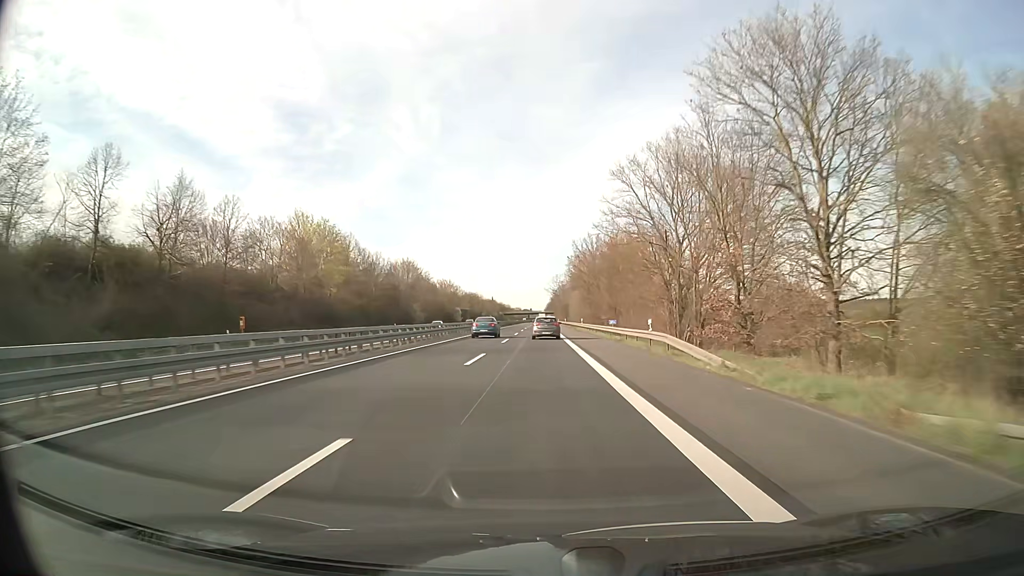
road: trunk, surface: asphalt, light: Day
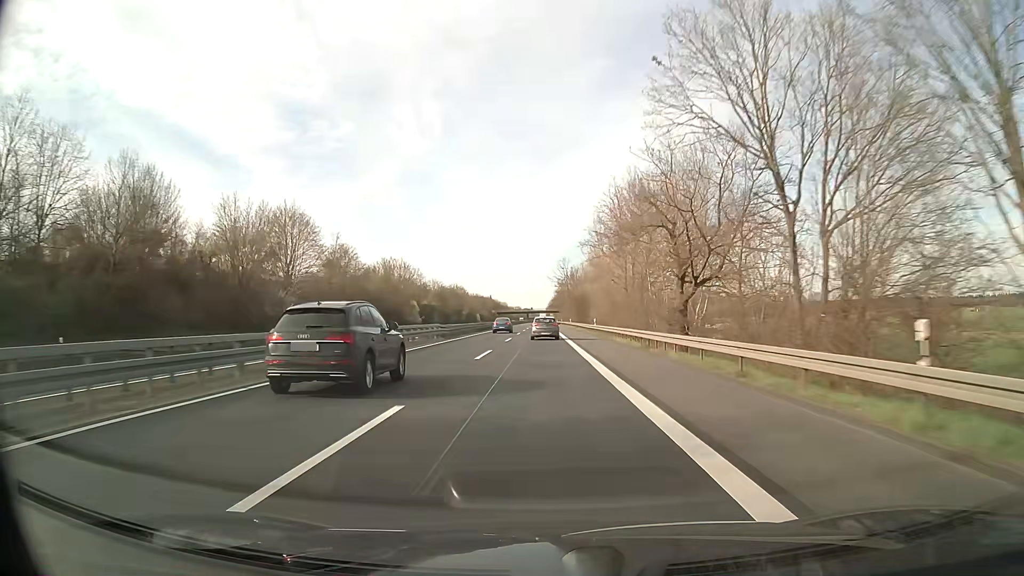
(-0.2, +69.3) m; 0°
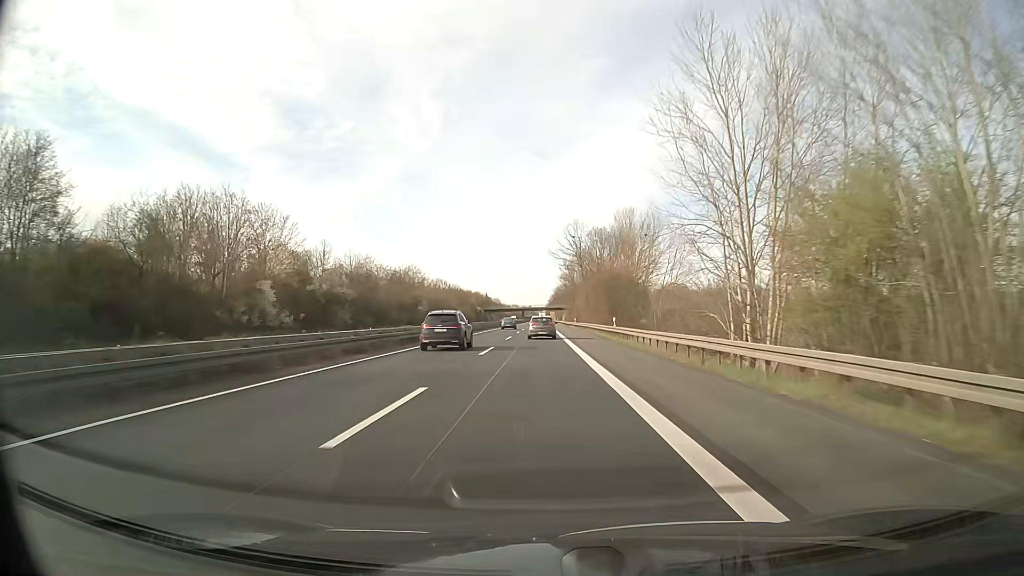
(+0.1, +69.7) m; 0°
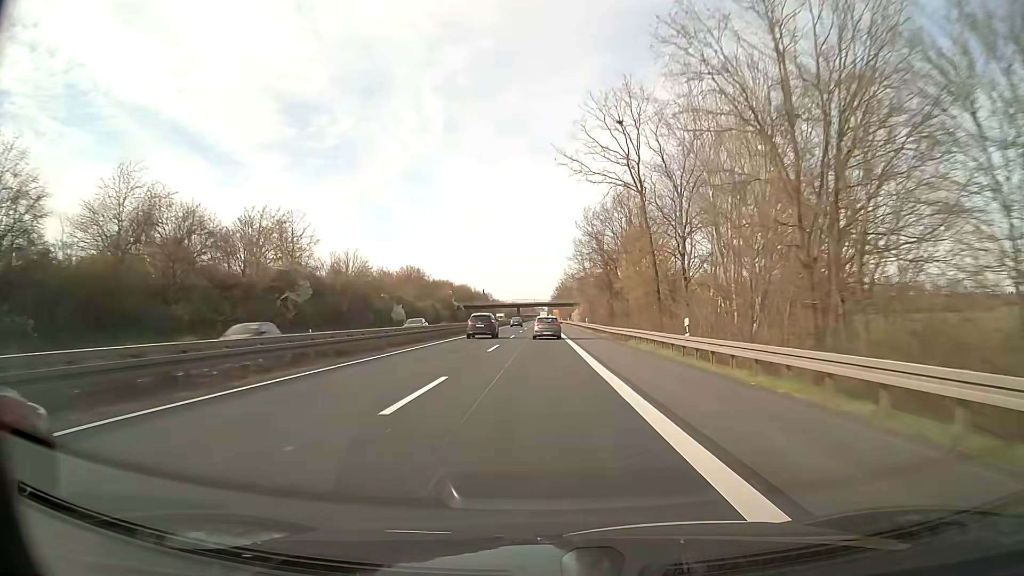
(-0.1, +69.6) m; 0°
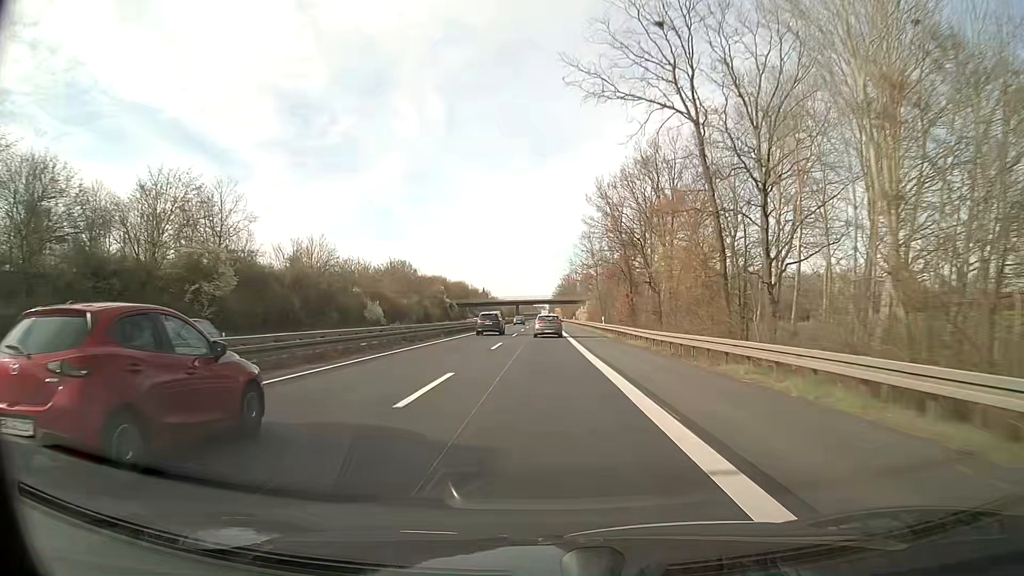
(0.0, +17.4) m; 0°
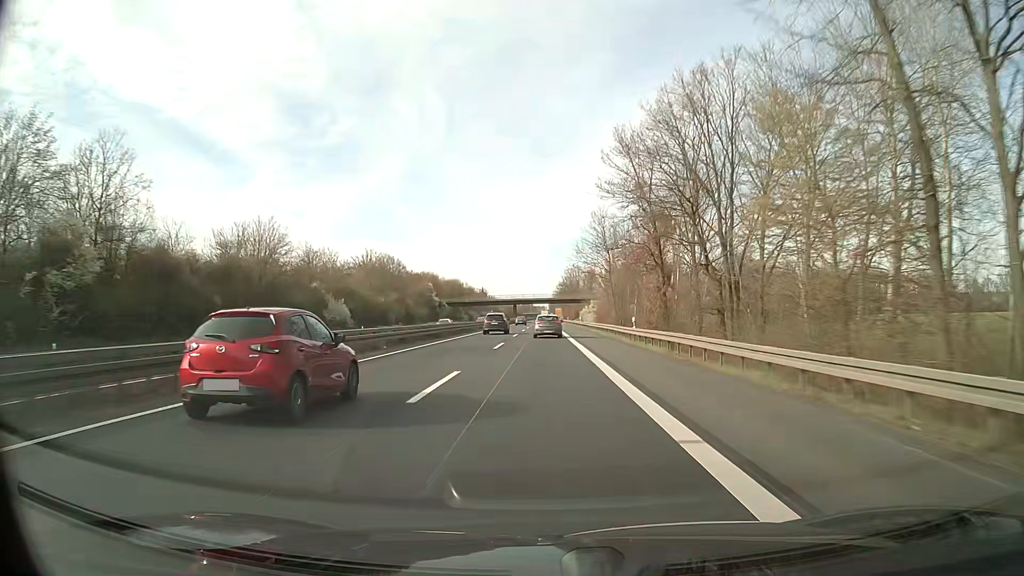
(0.0, +17.4) m; 0°
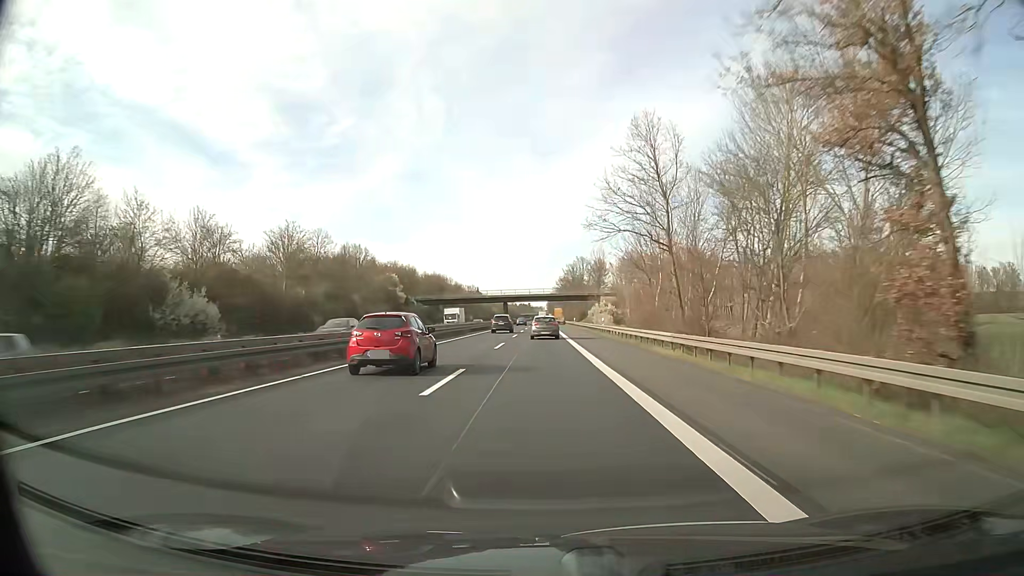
(0.0, +34.8) m; 0°
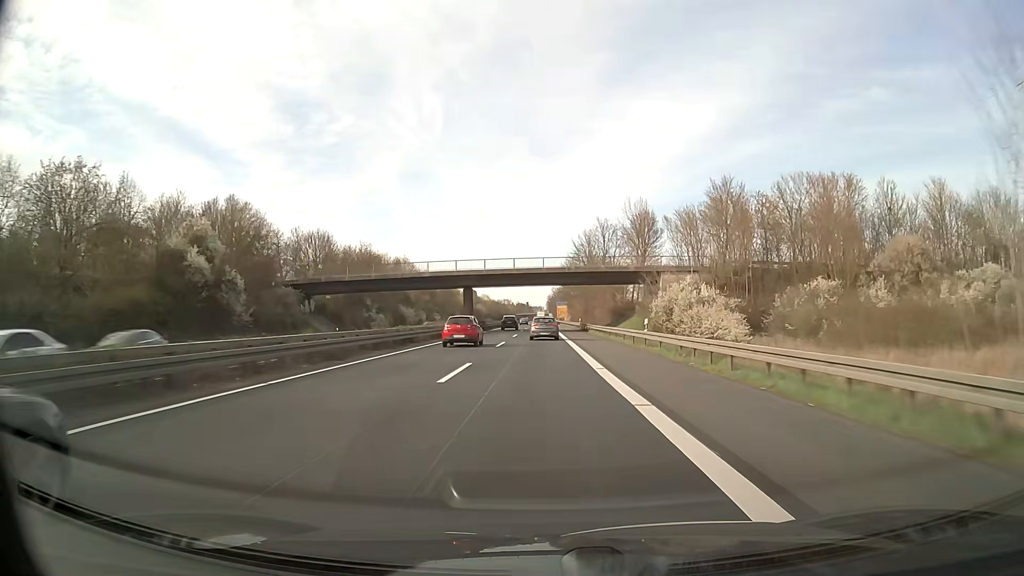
(+0.1, +69.7) m; 0°
(0, +10) (0, +20) (0, +30) (0, +40) (0, +50) (0, +60) (0, +70) (0, +80) (0, +90) (0, +100) m
